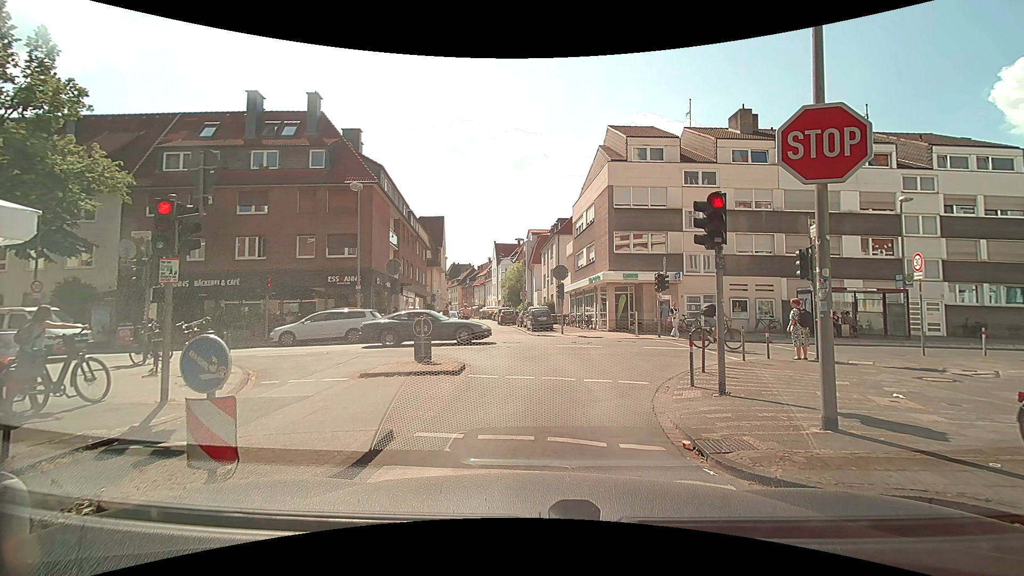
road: residential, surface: asphalt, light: Day
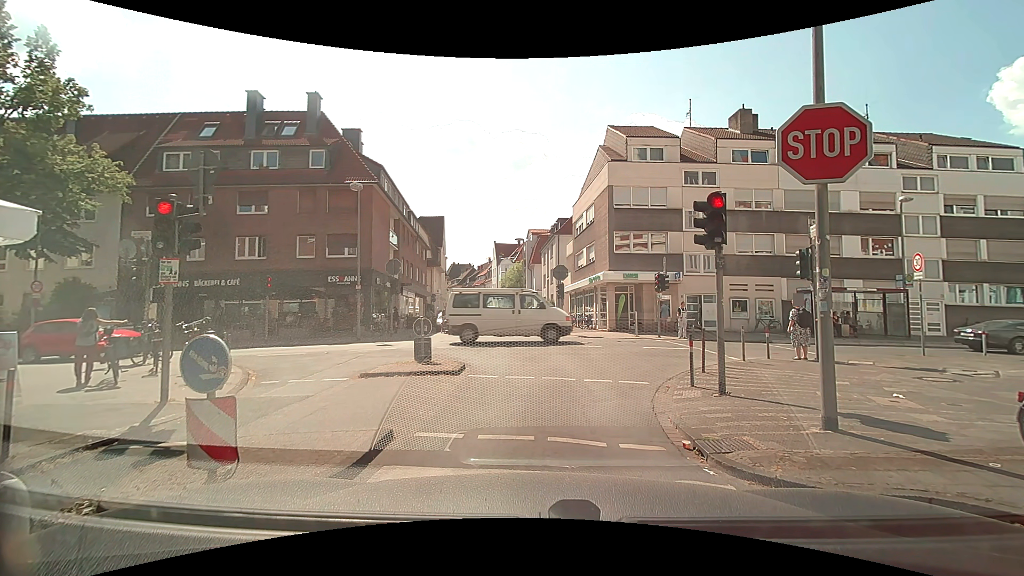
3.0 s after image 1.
(0.0, 0.0) m; 0°
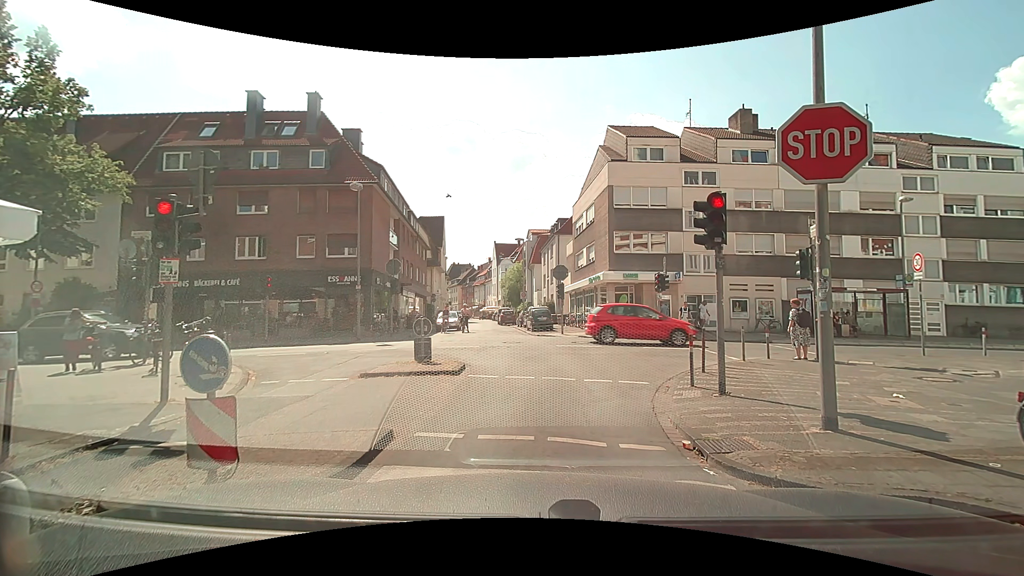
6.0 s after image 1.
(0.0, 0.0) m; 0°
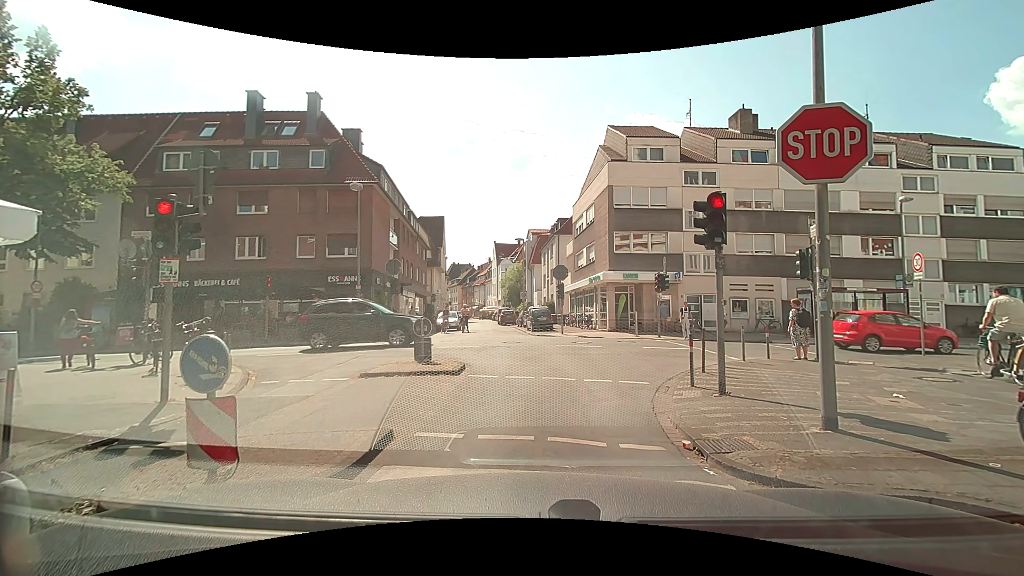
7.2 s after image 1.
(0.0, 0.0) m; 0°
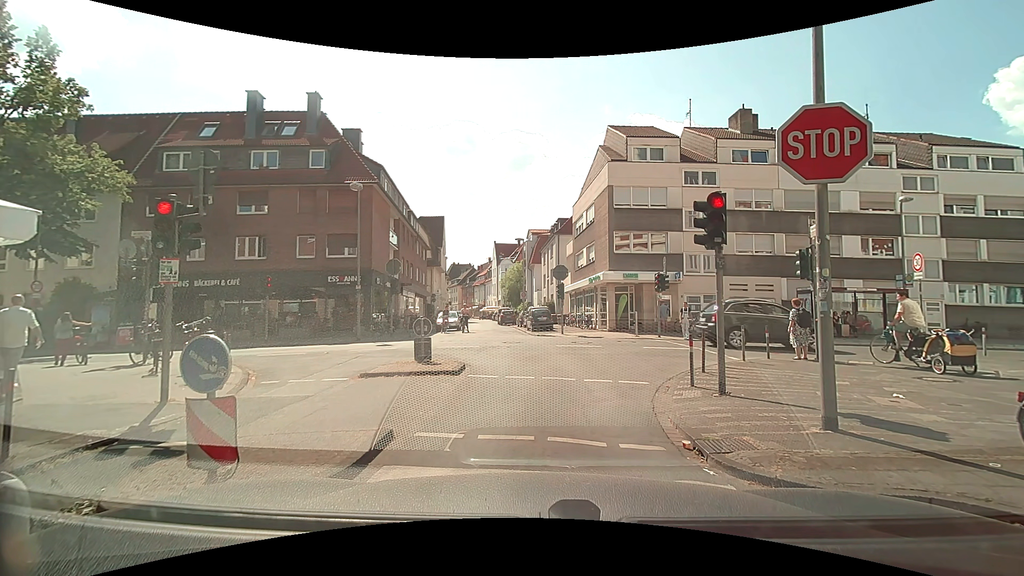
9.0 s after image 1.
(0.0, 0.0) m; 0°
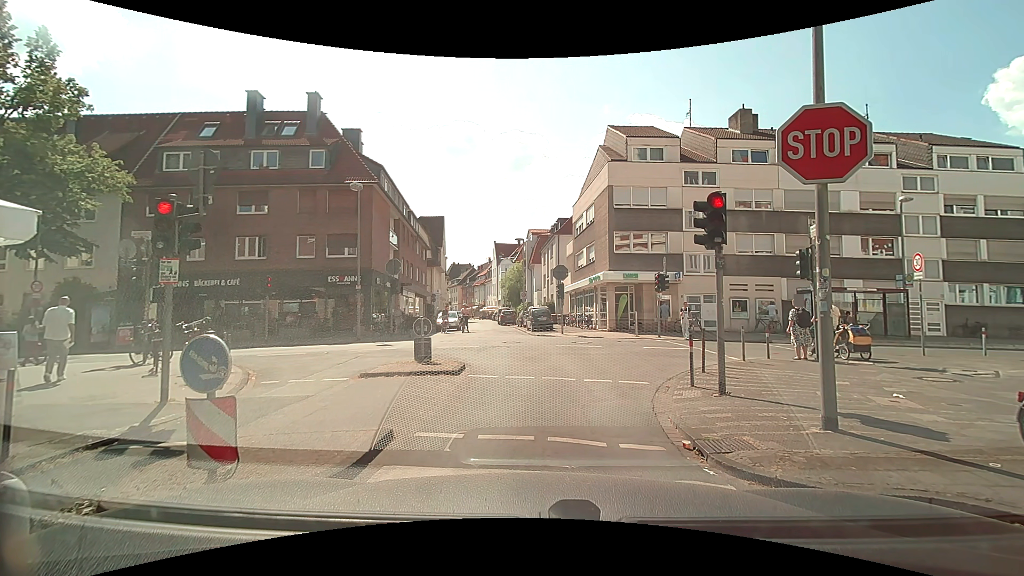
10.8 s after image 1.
(0.0, 0.0) m; 0°
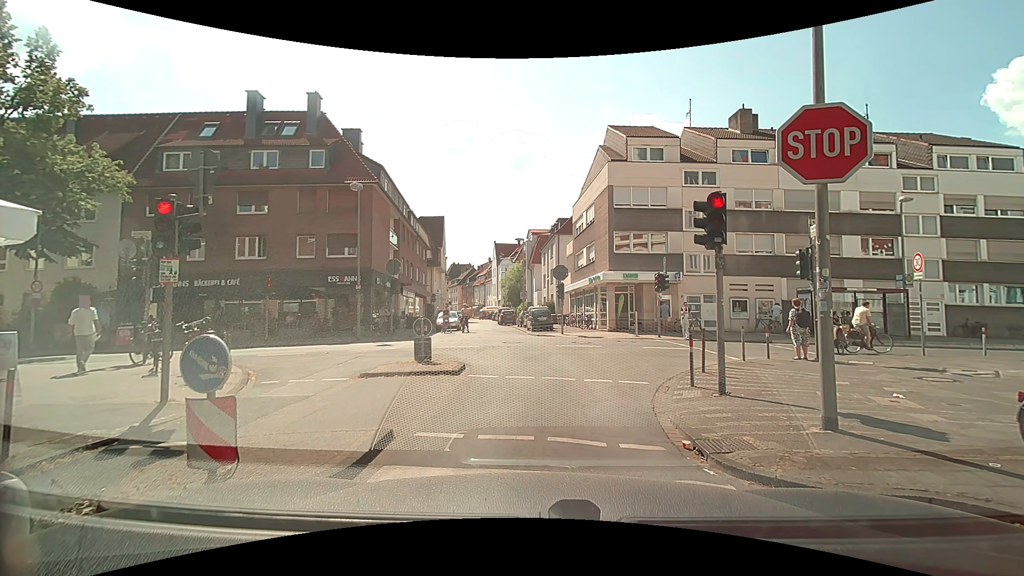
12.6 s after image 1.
(0.0, 0.0) m; 0°
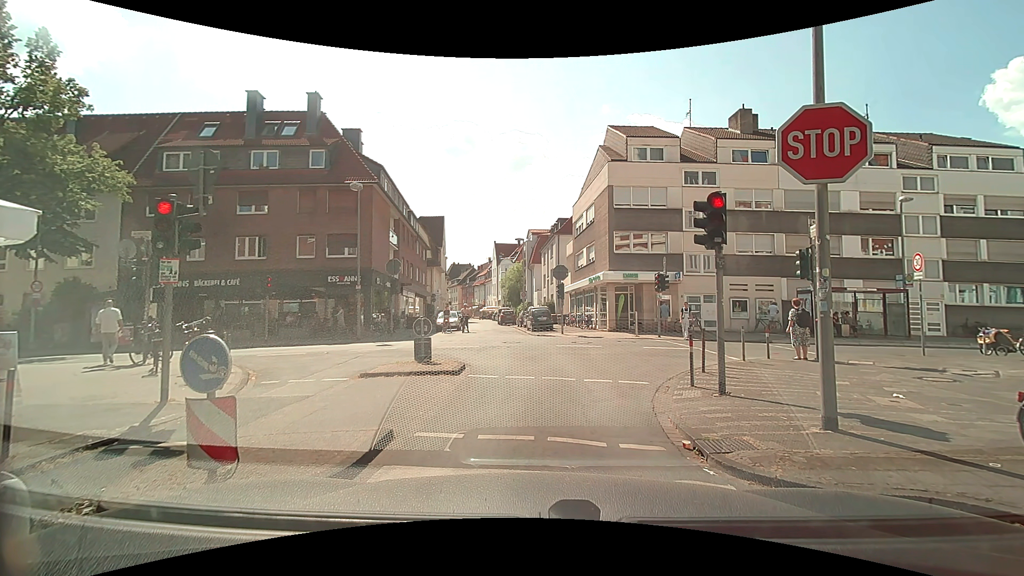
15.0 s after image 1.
(0.0, 0.0) m; 0°
